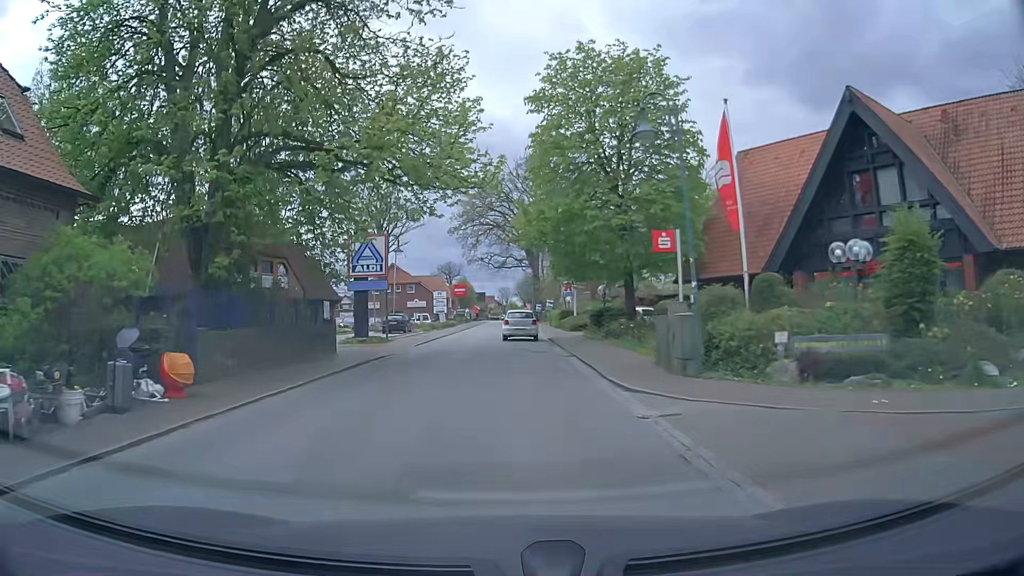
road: secondary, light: Day
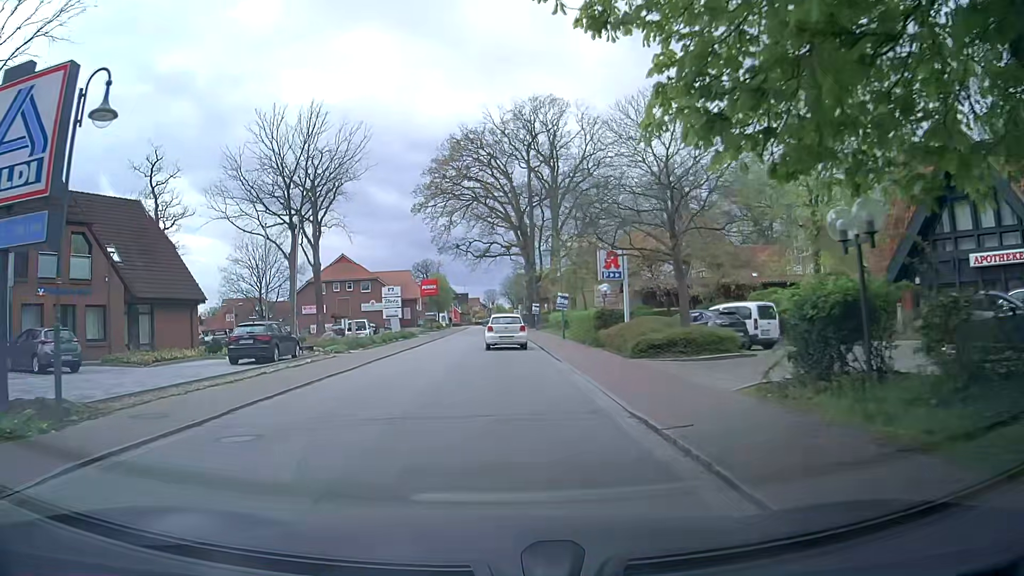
(+0.3, +25.5) m; +1°
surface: asphalt
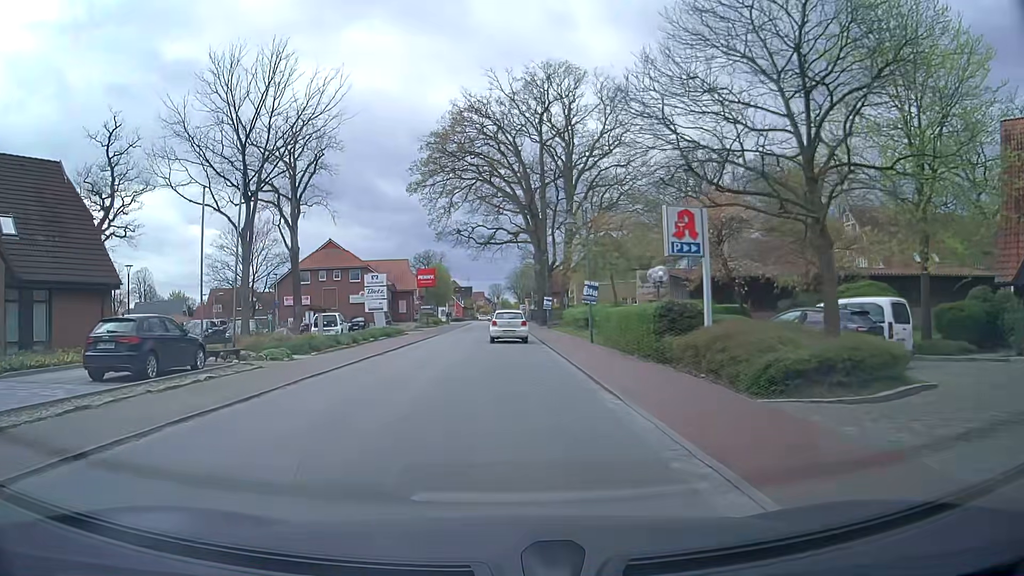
(0.0, +9.0) m; 0°
